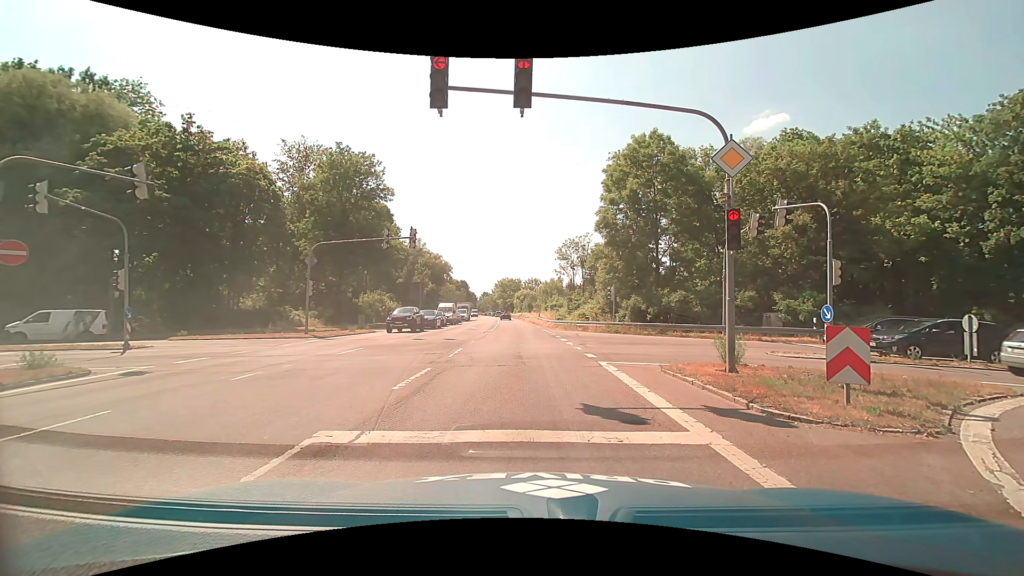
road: trunk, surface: asphalt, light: Day
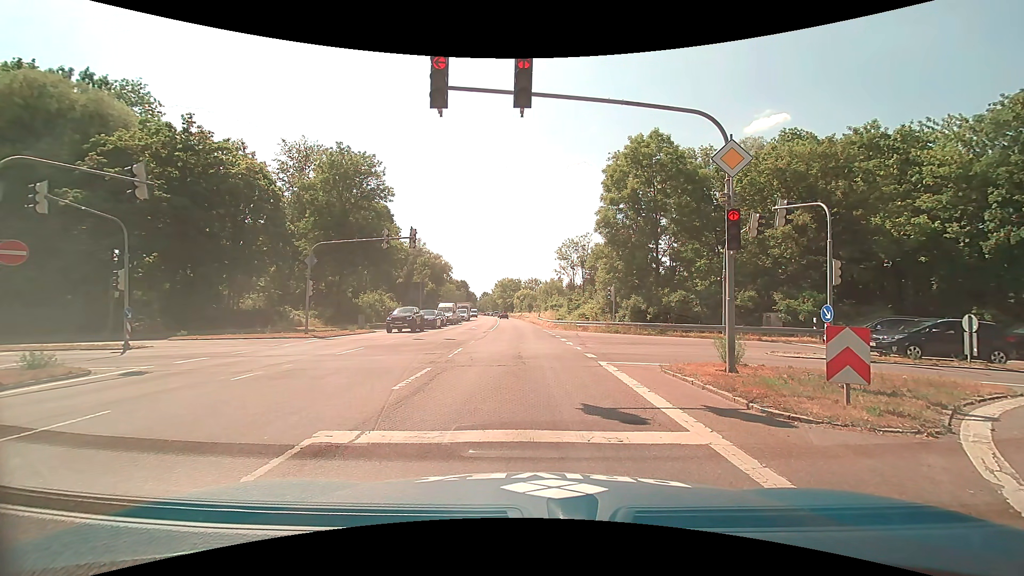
(0.0, 0.0) m; 0°
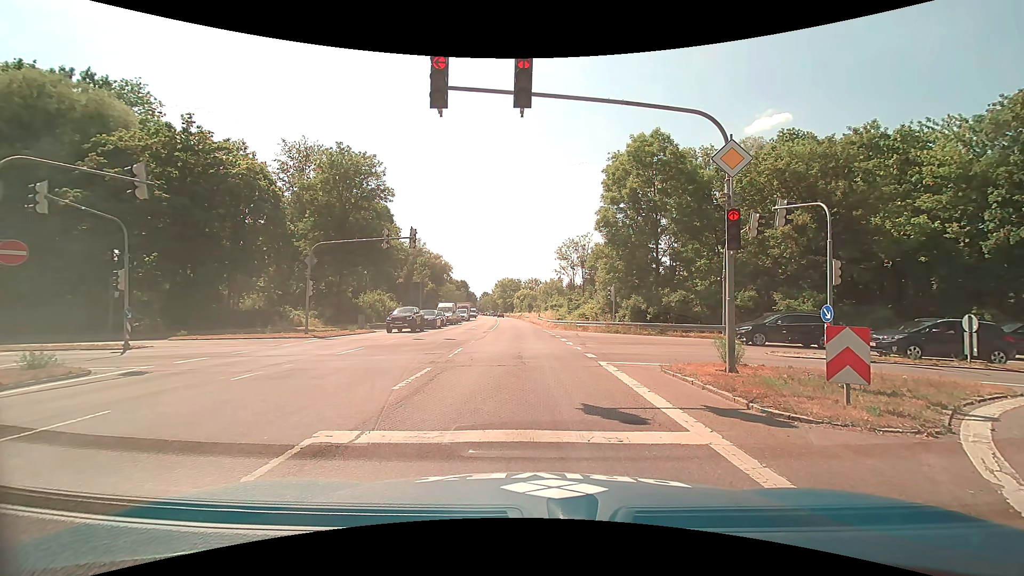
(0.0, 0.0) m; 0°
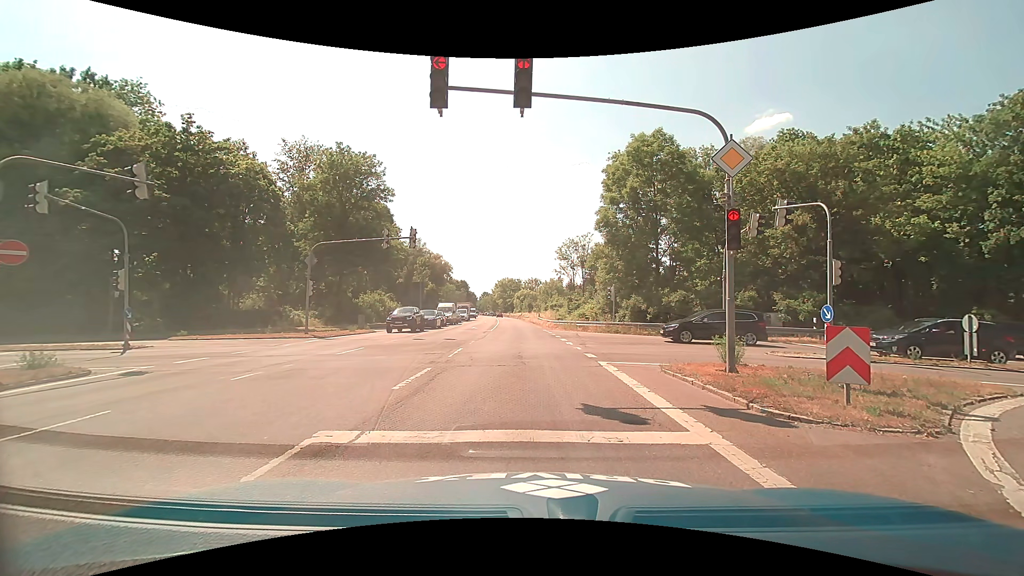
(0.0, 0.0) m; 0°
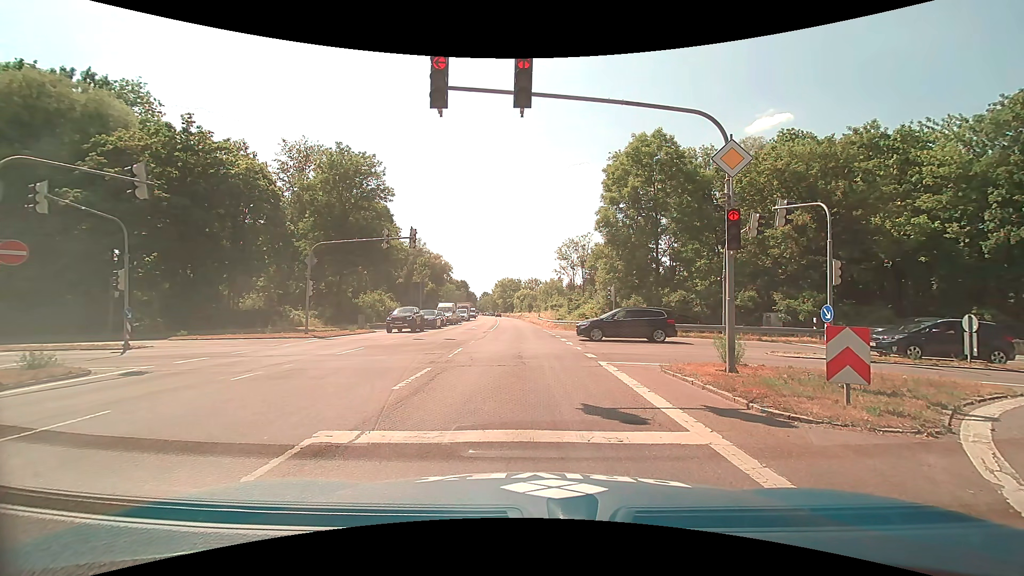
(0.0, 0.0) m; 0°
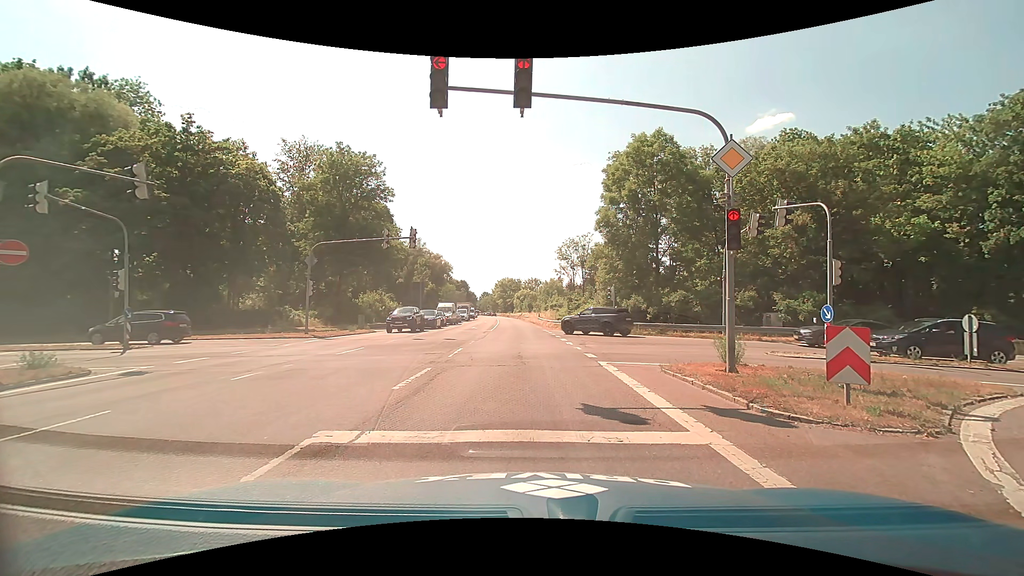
(0.0, 0.0) m; 0°
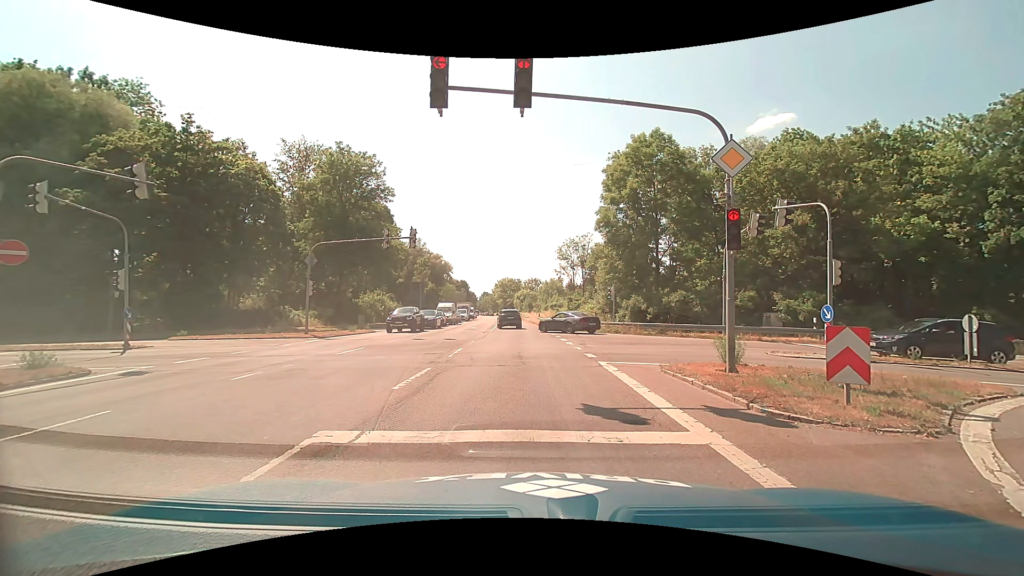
(0.0, 0.0) m; 0°
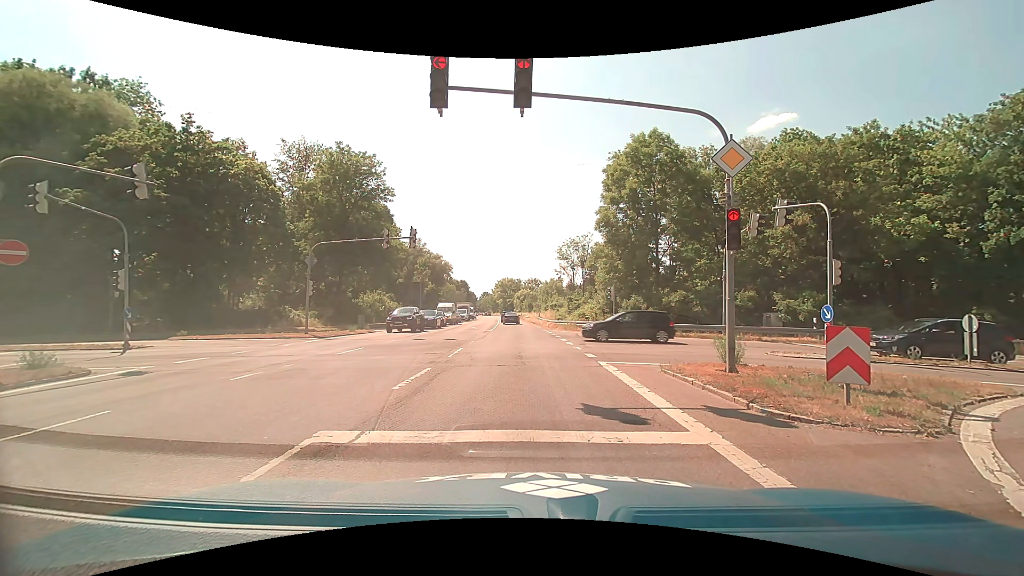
(0.0, 0.0) m; 0°
(0, +10) (-1, +20) (-1, +30) (-2, +40) (-2, +50) (-3, +60) (-3, +70) (-4, +80) (-5, +90) (-5, +100) m
